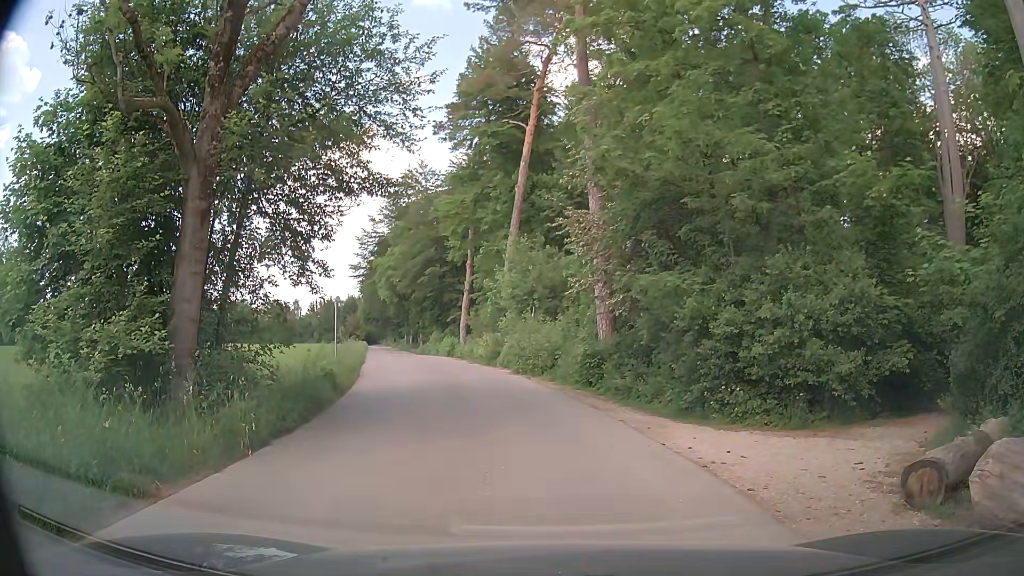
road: residential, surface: asphalt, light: Day
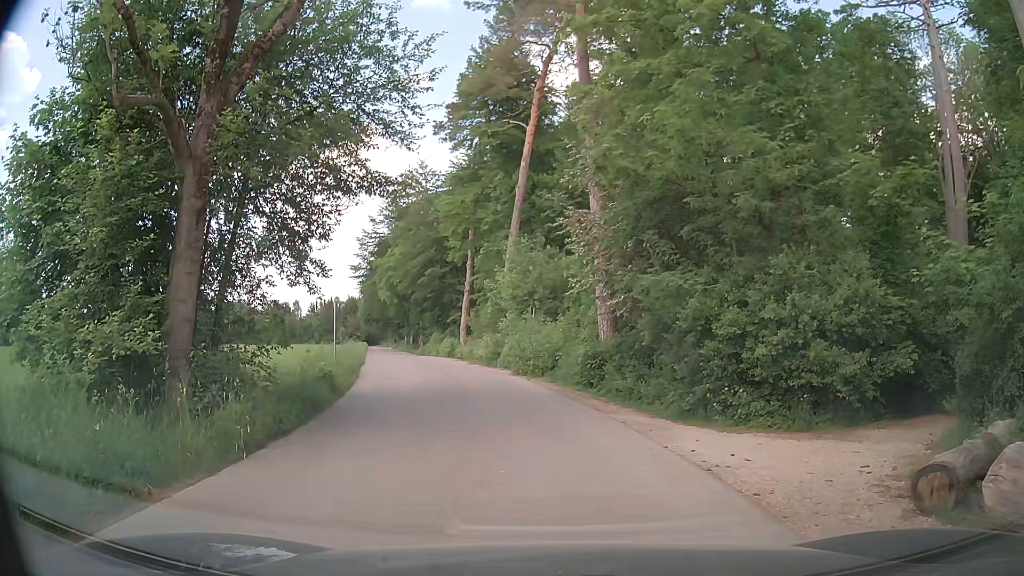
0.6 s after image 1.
(0.0, +0.2) m; 0°
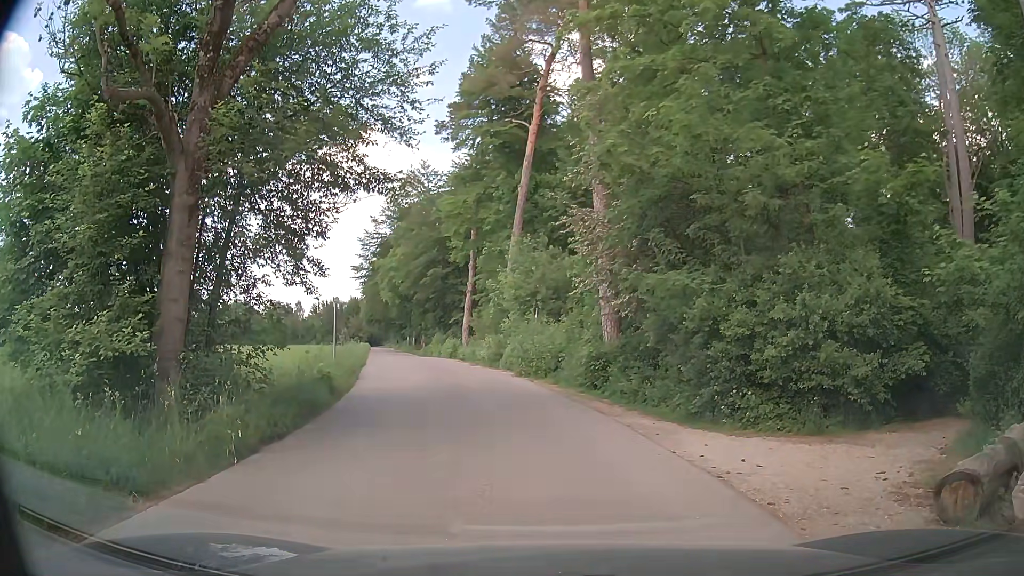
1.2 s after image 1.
(0.0, +0.3) m; 0°
